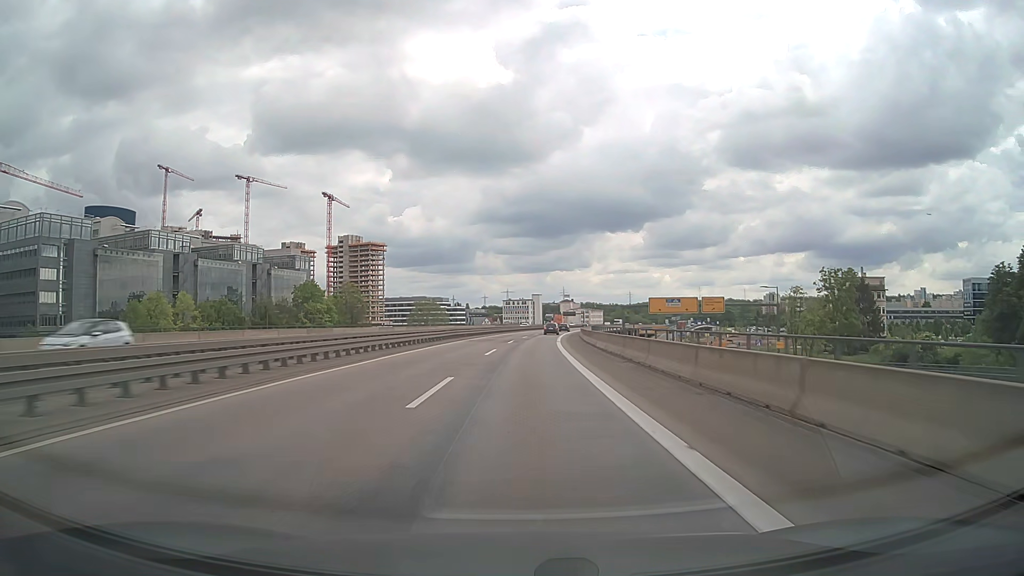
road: motorway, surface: asphalt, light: Day
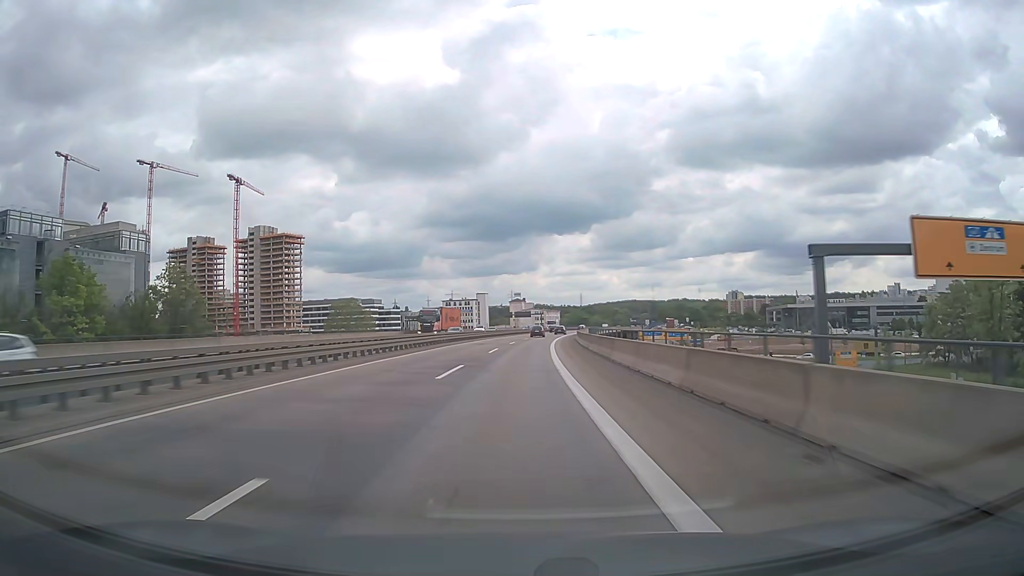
(+2.9, +64.6) m; +4°
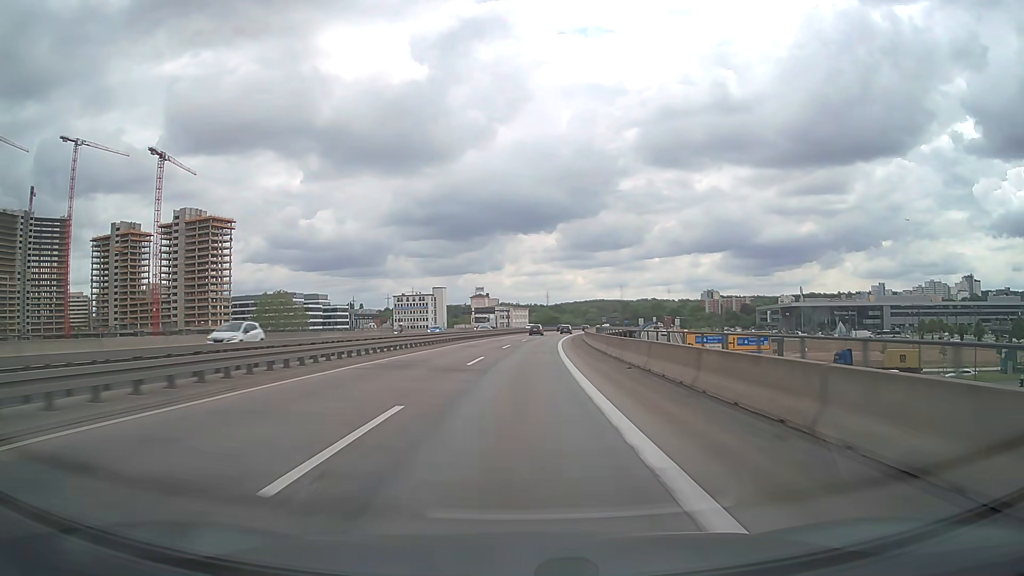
(+1.1, +48.5) m; +3°
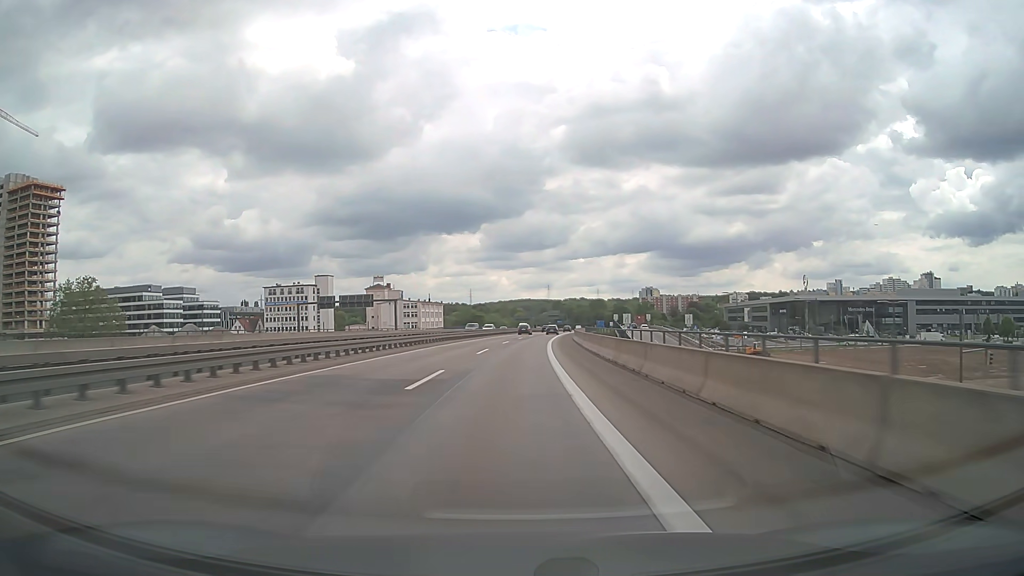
(+4.6, +80.7) m; +6°
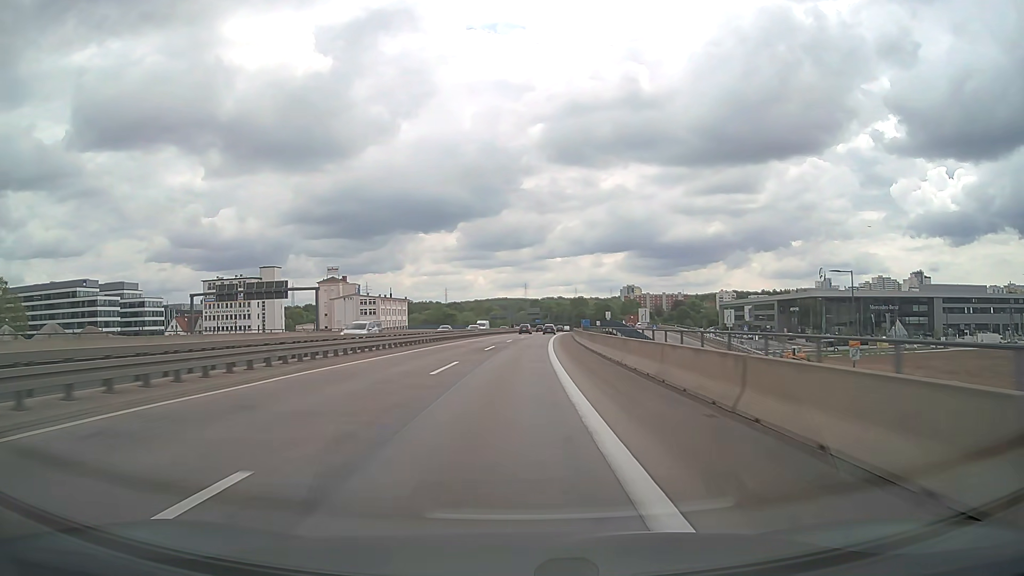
(+0.5, +32.3) m; +2°
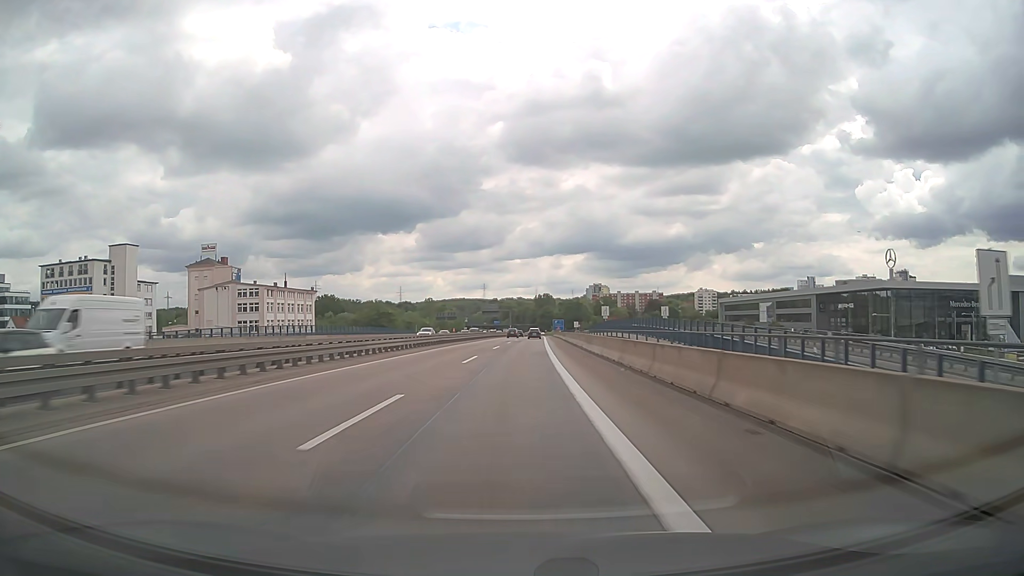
(+2.2, +64.6) m; +4°
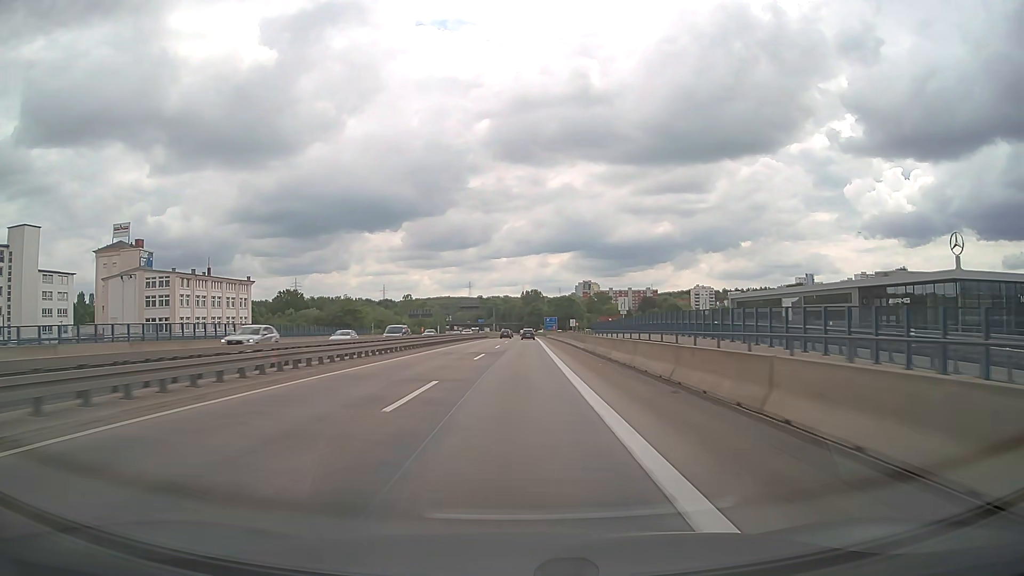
(+0.3, +32.3) m; +1°
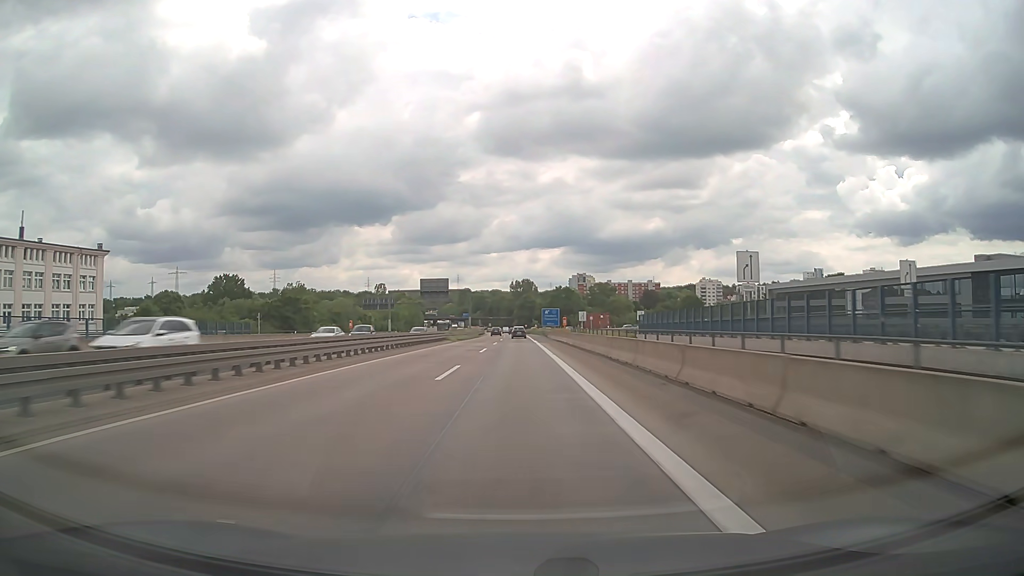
(+0.5, +48.6) m; +1°
